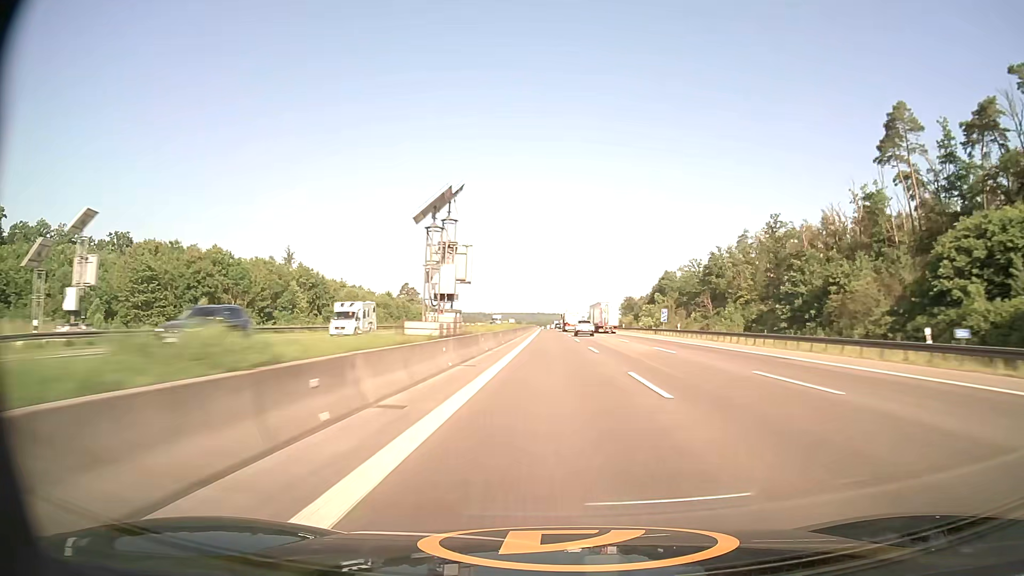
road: motorway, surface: asphalt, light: Day
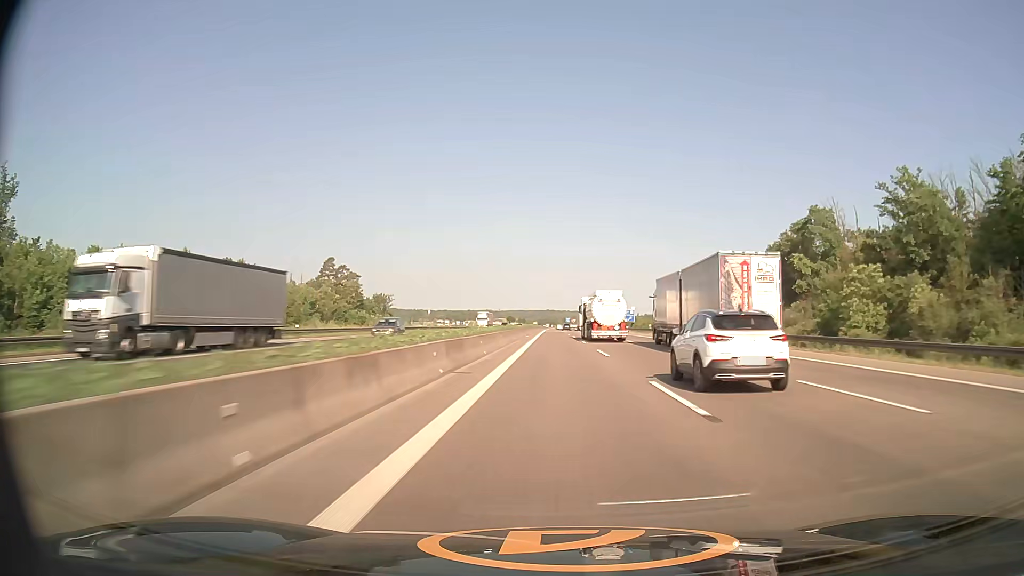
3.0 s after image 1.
(-1.0, +128.8) m; -1°
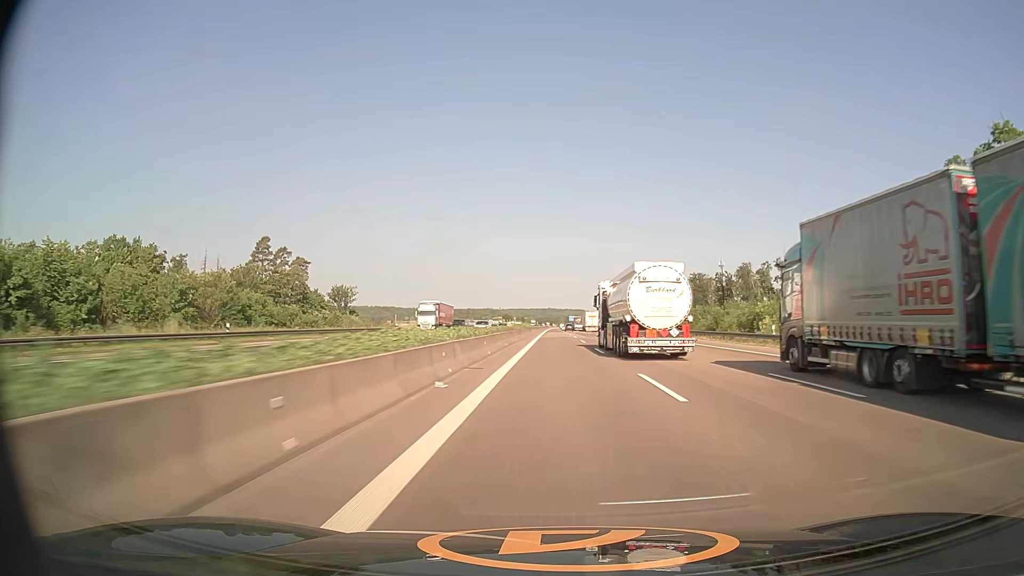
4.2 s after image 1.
(-0.1, +51.5) m; 0°
(0, +10) (0, +20) (0, +30) (0, +40) (0, +50) (0, +60) (0, +70) (0, +80) (0, +90) (0, +100) m
